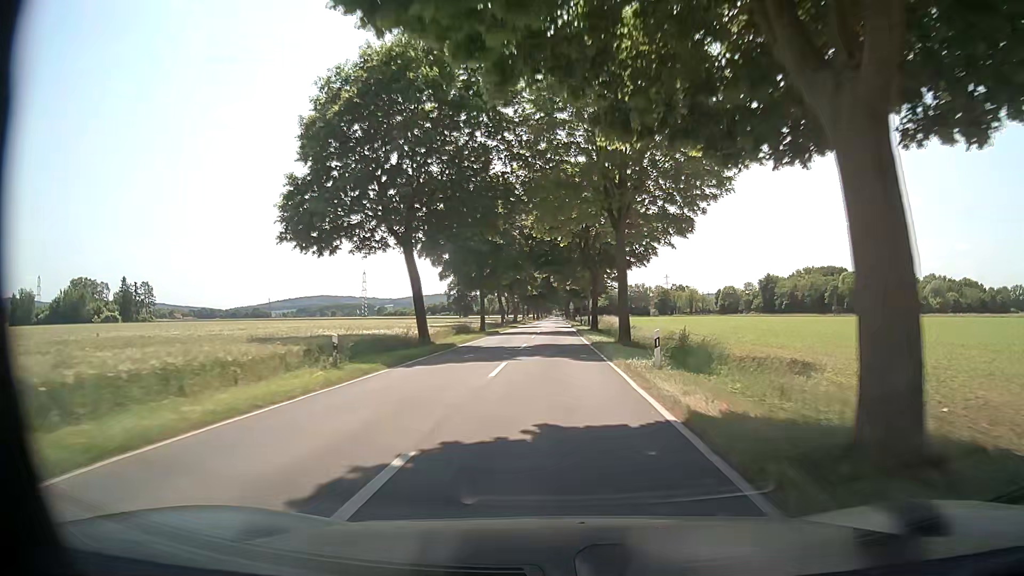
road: tertiary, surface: asphalt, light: Day
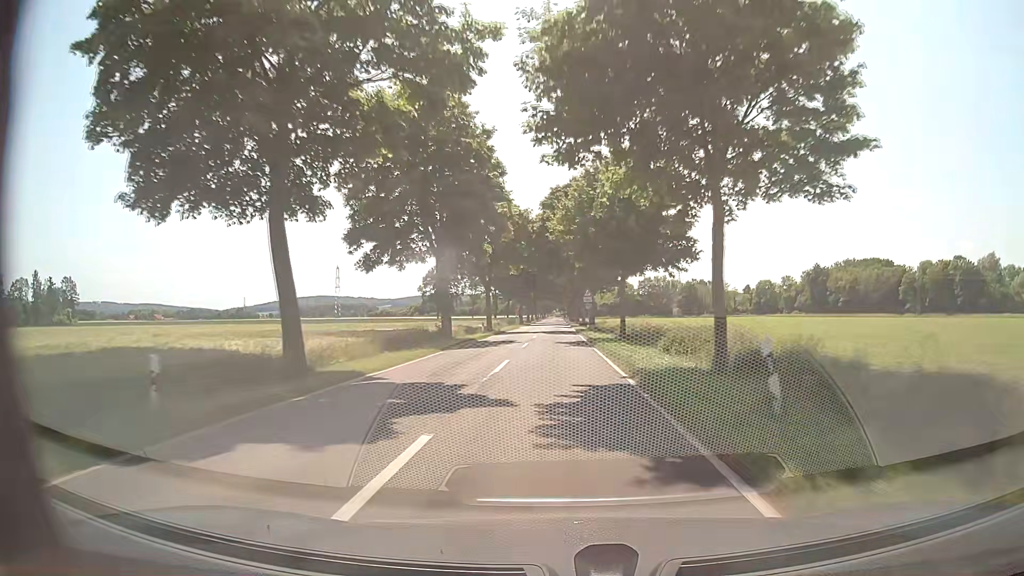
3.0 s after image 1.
(0.0, +59.2) m; 0°
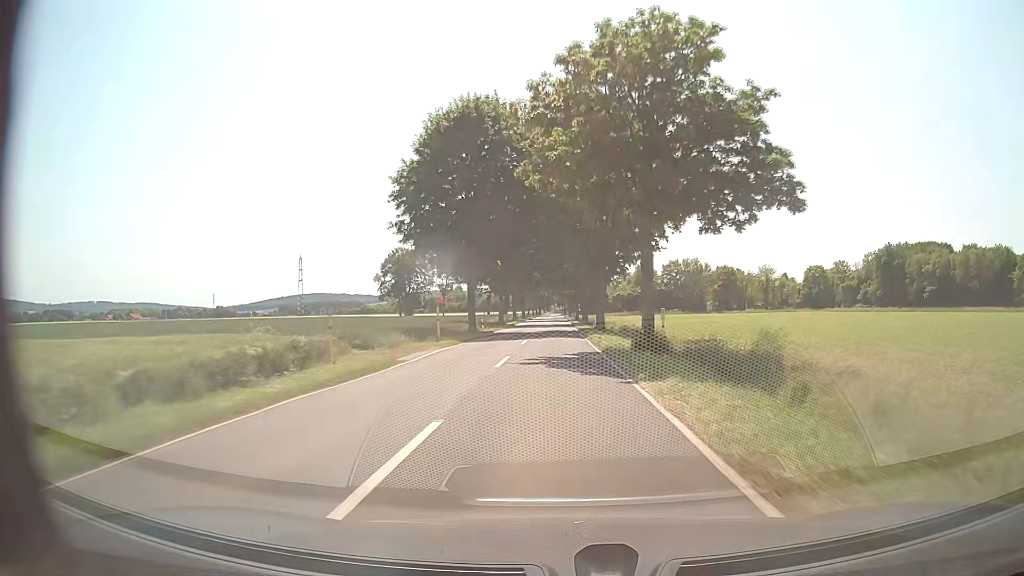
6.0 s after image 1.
(0.0, +59.1) m; 0°
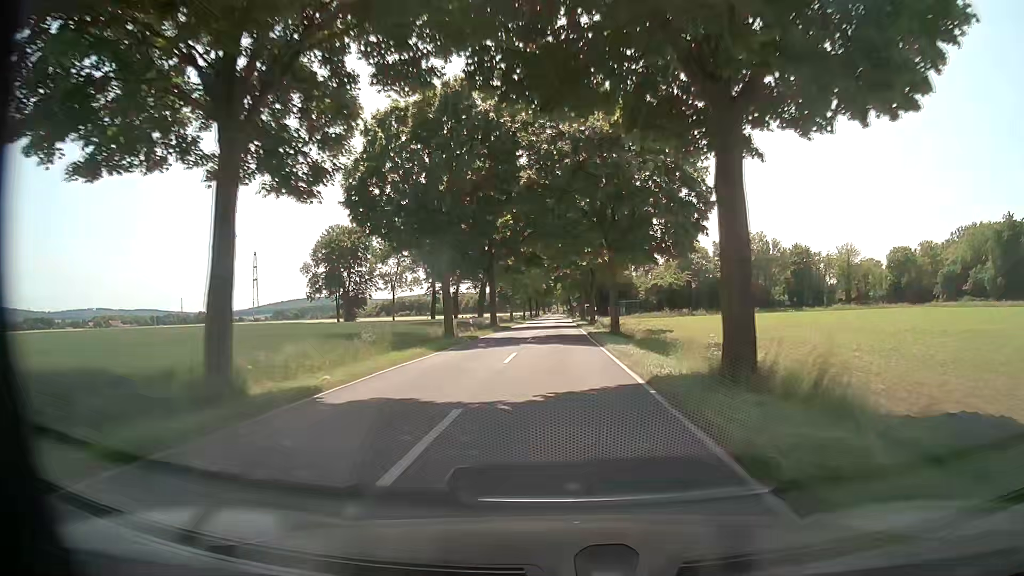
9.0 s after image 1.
(-0.3, +59.1) m; -1°
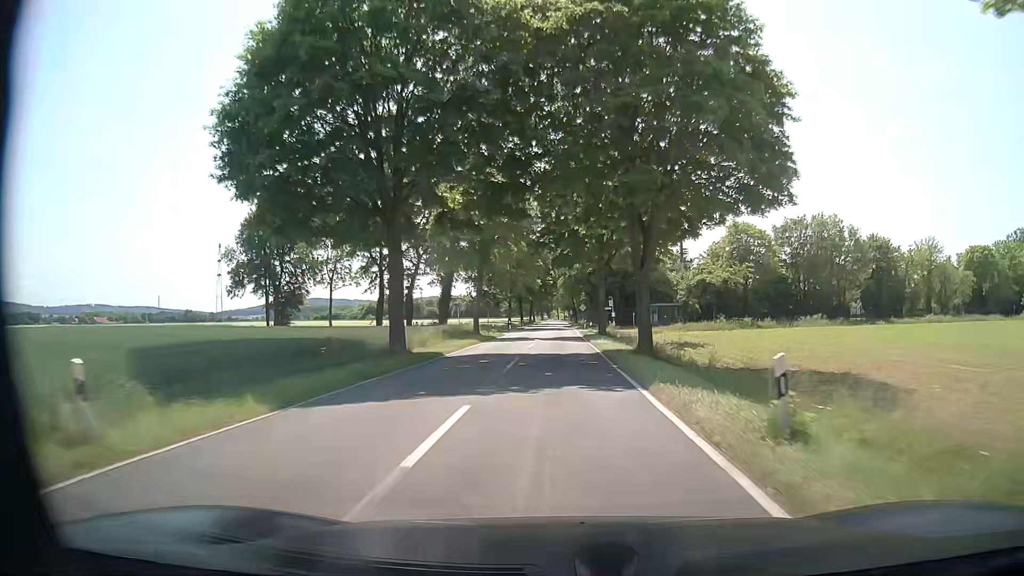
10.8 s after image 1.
(+0.1, +35.5) m; 0°
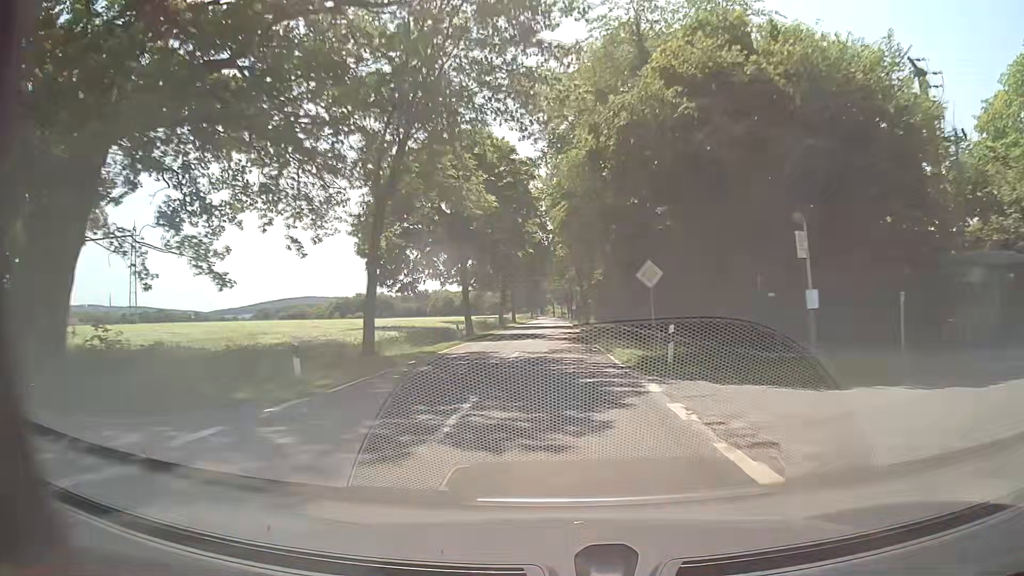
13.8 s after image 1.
(+0.2, +59.1) m; 0°
